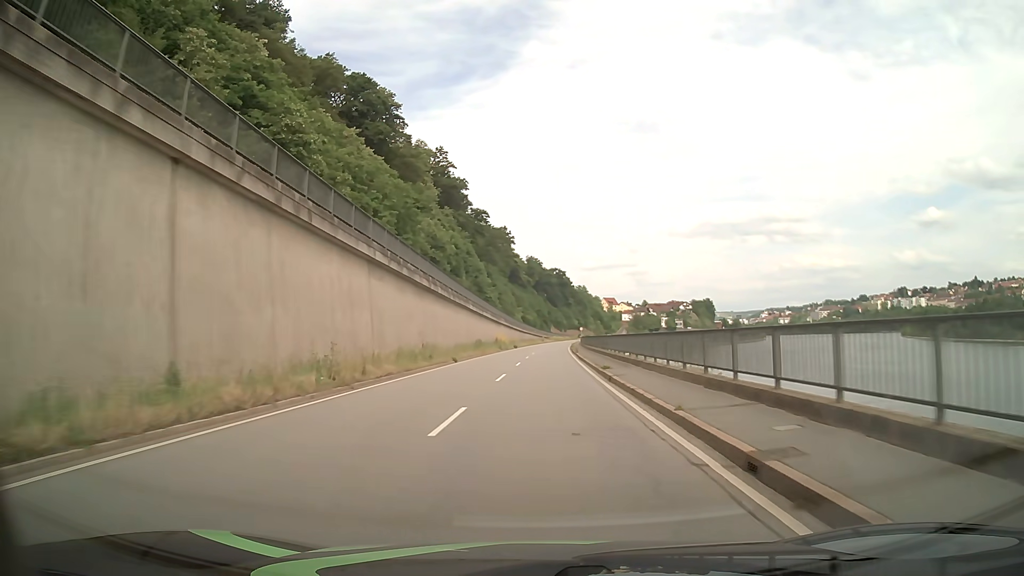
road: primary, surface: asphalt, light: Day
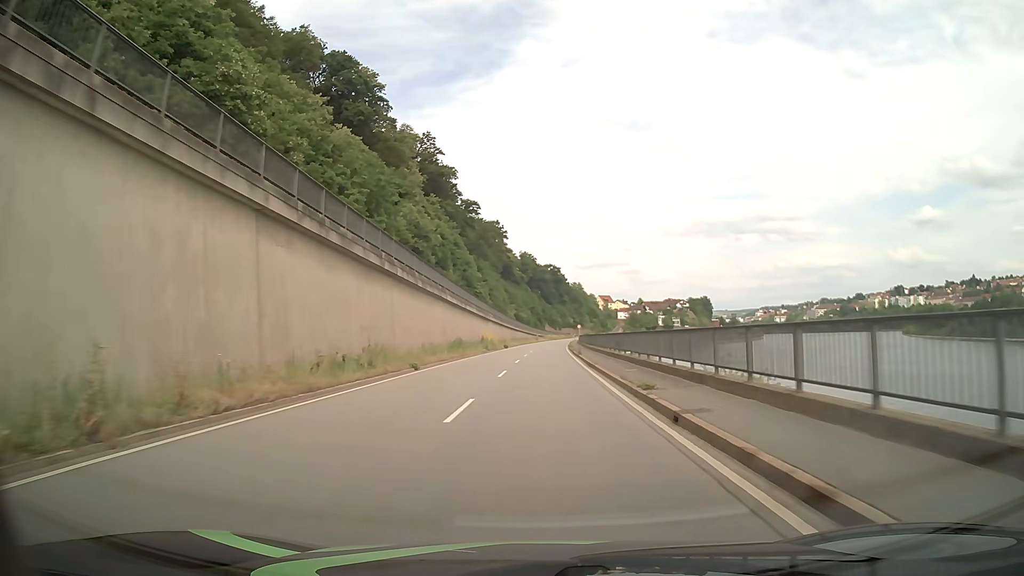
(+0.1, +10.7) m; +1°
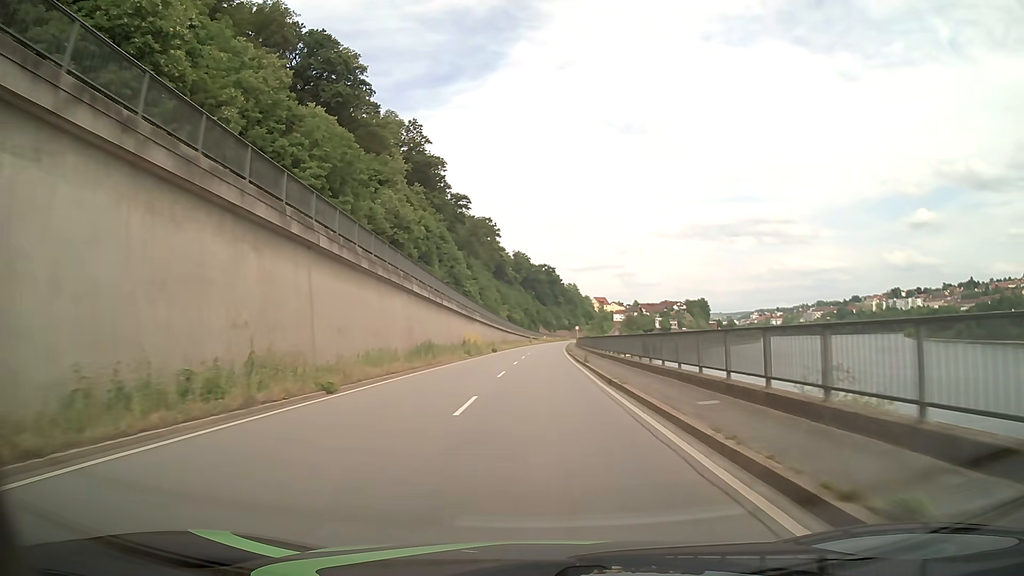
(0.0, +10.8) m; 0°
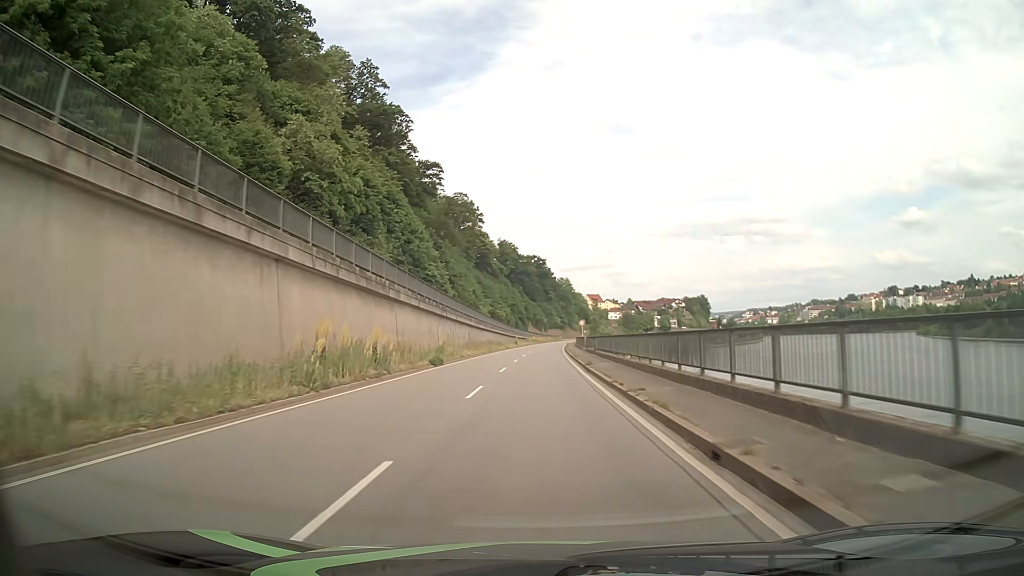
(+0.4, +32.3) m; +1°
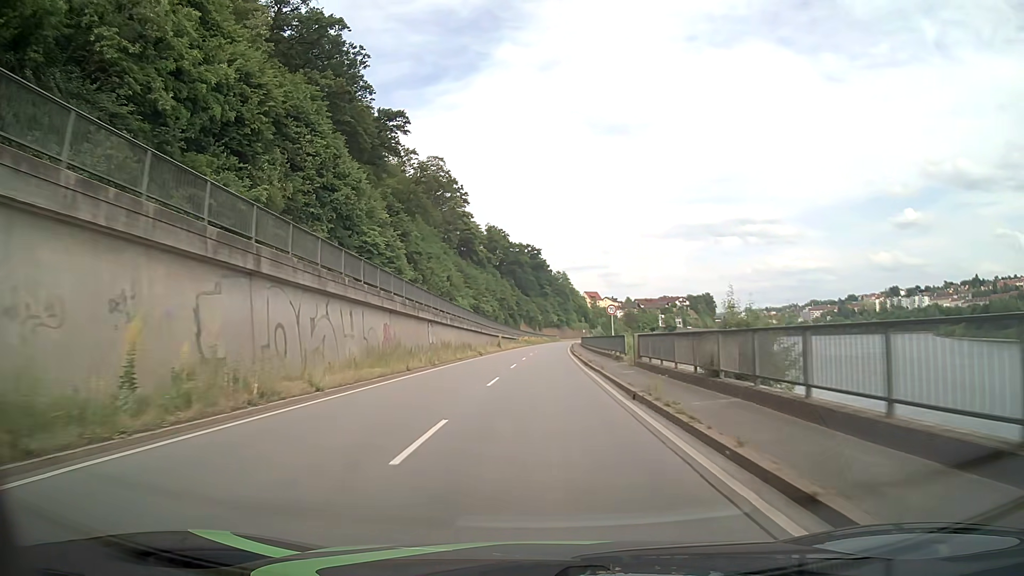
(+0.2, +32.3) m; +1°
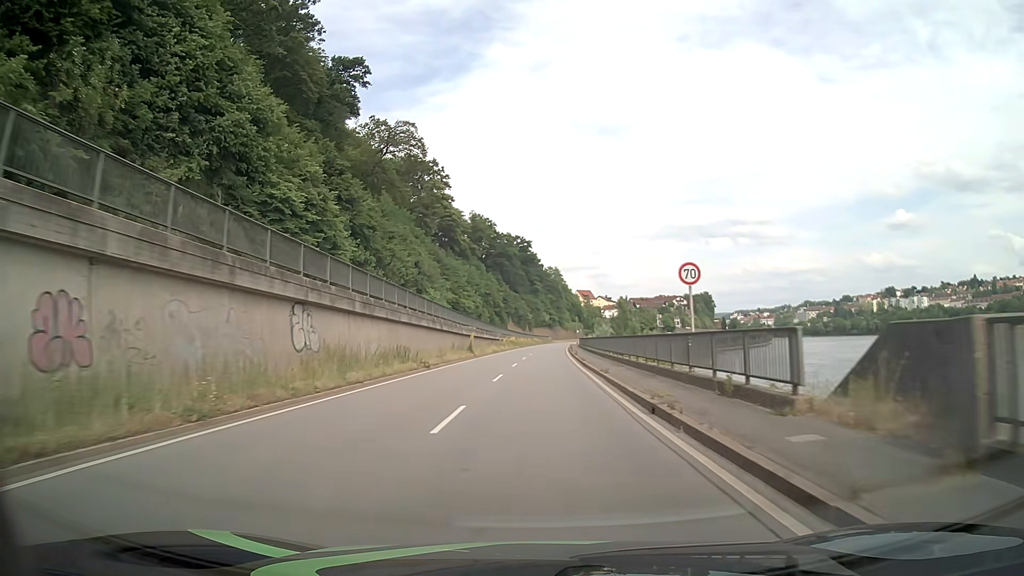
(+0.1, +21.6) m; +1°
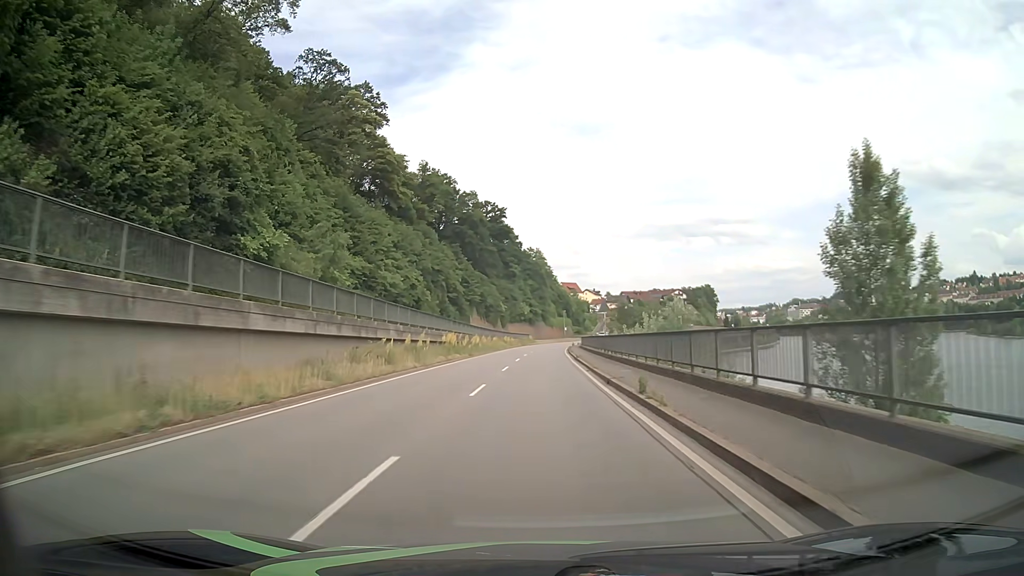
(+0.7, +54.0) m; +2°
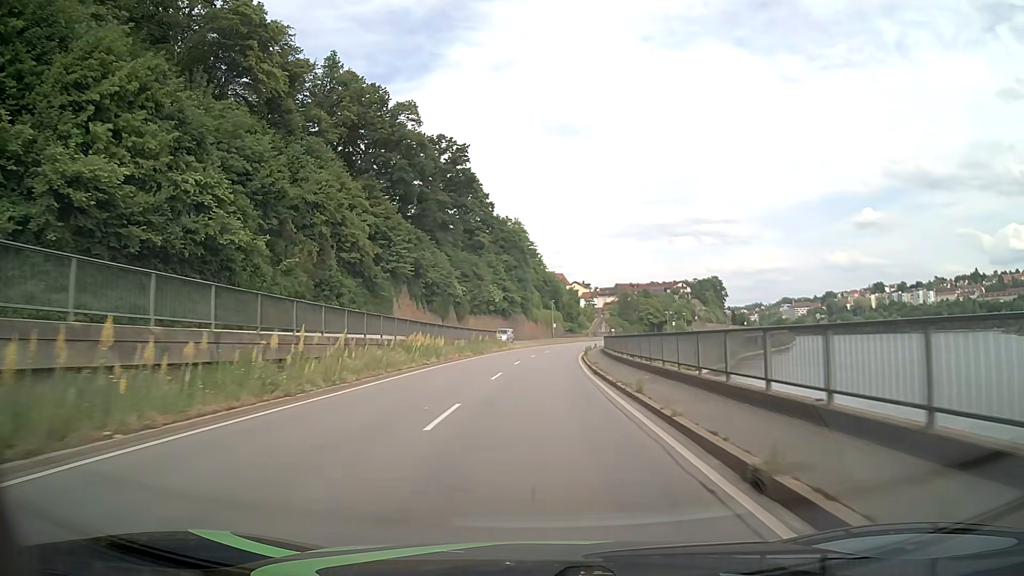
(+0.5, +54.0) m; +1°
(0, +10) (0, +20) (0, +30) (+1, +40) (+2, +50) (+2, +60) (+4, +70) (+5, +80) (+7, +90) (+9, +99) m
